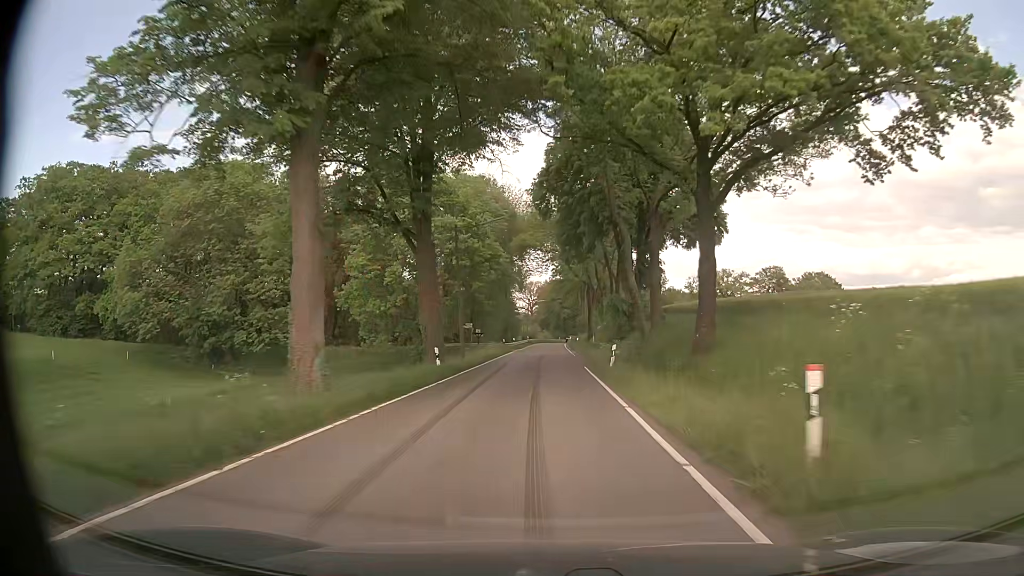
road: tertiary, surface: asphalt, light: Day
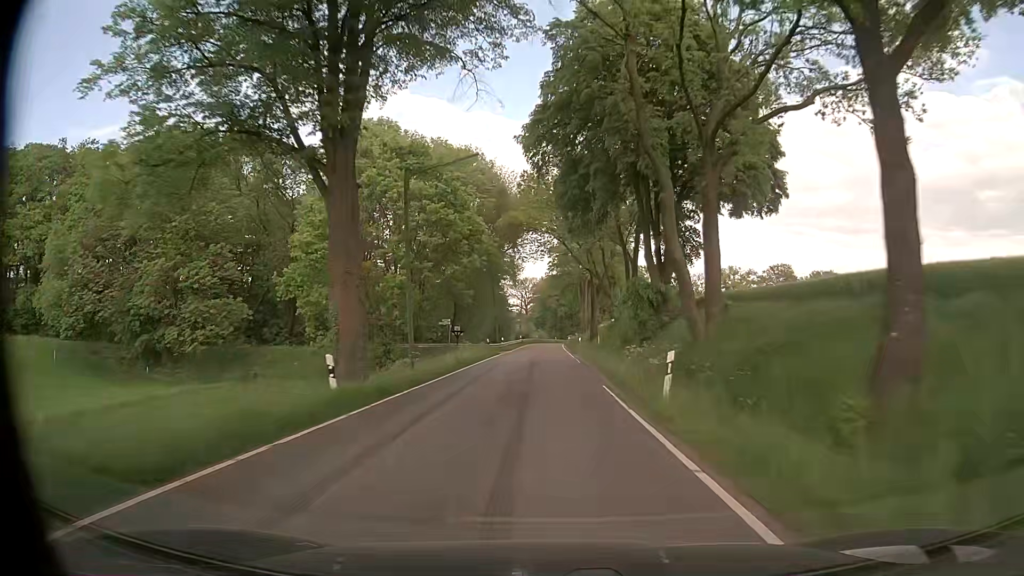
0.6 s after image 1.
(+0.1, +12.3) m; 0°
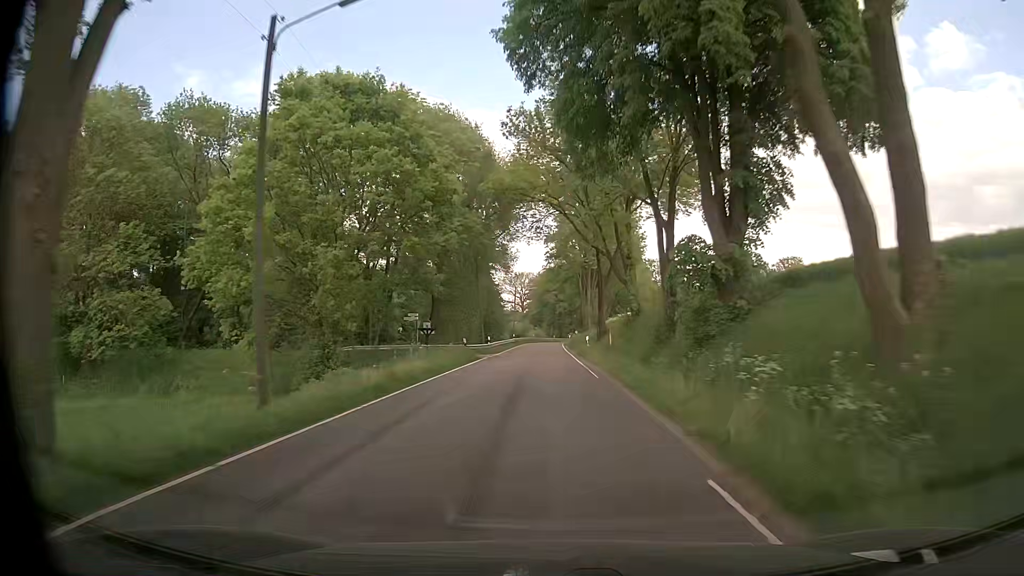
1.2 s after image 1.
(+0.1, +12.3) m; +1°
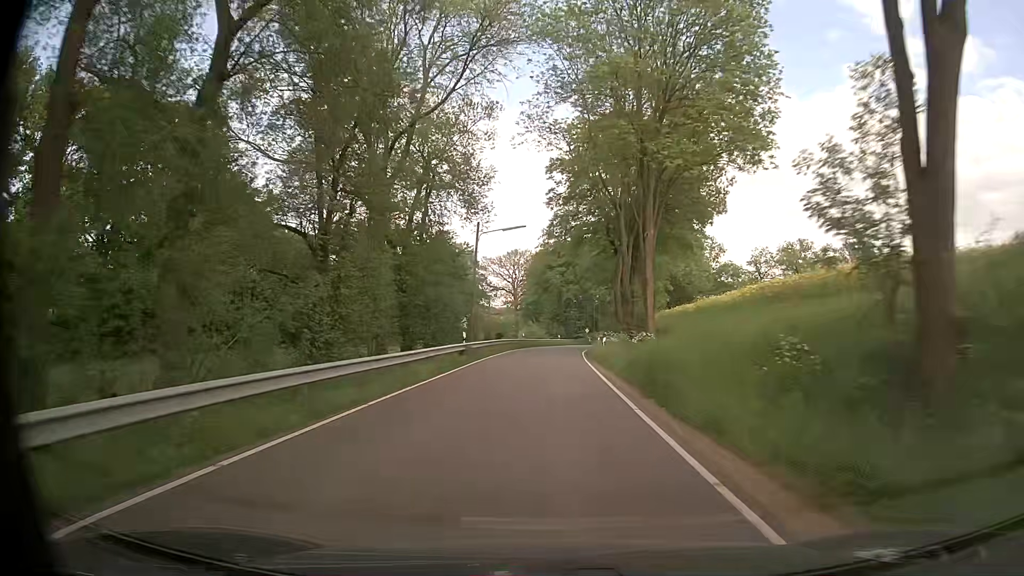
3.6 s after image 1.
(-0.4, +47.4) m; -1°
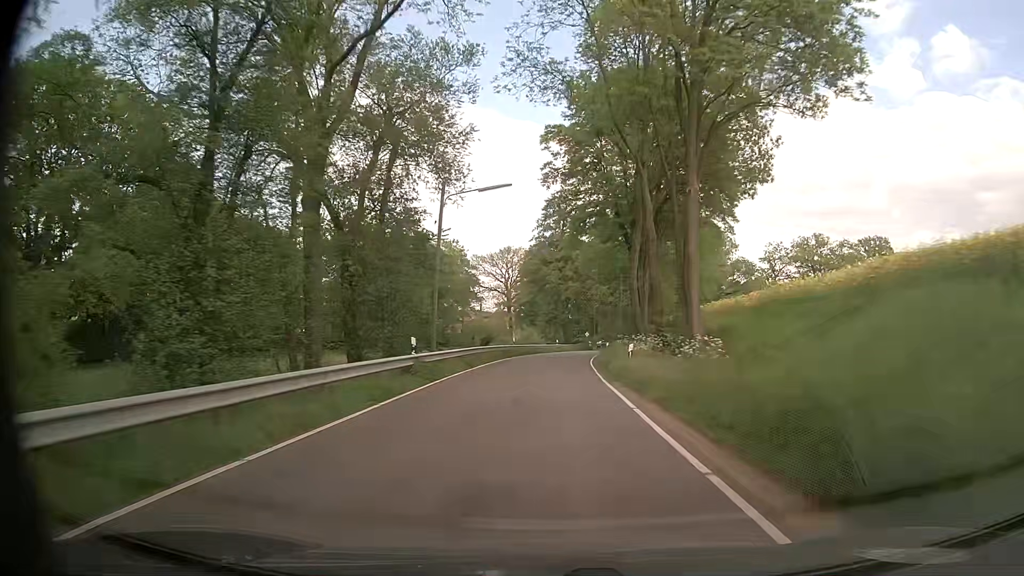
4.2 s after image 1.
(+0.2, +11.3) m; +1°
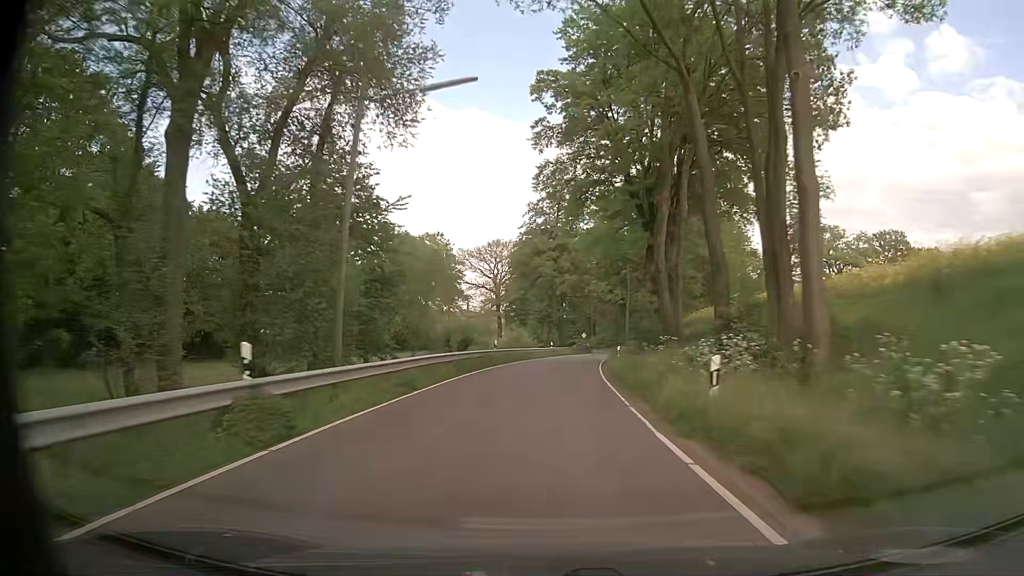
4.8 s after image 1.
(0.0, +11.2) m; 0°
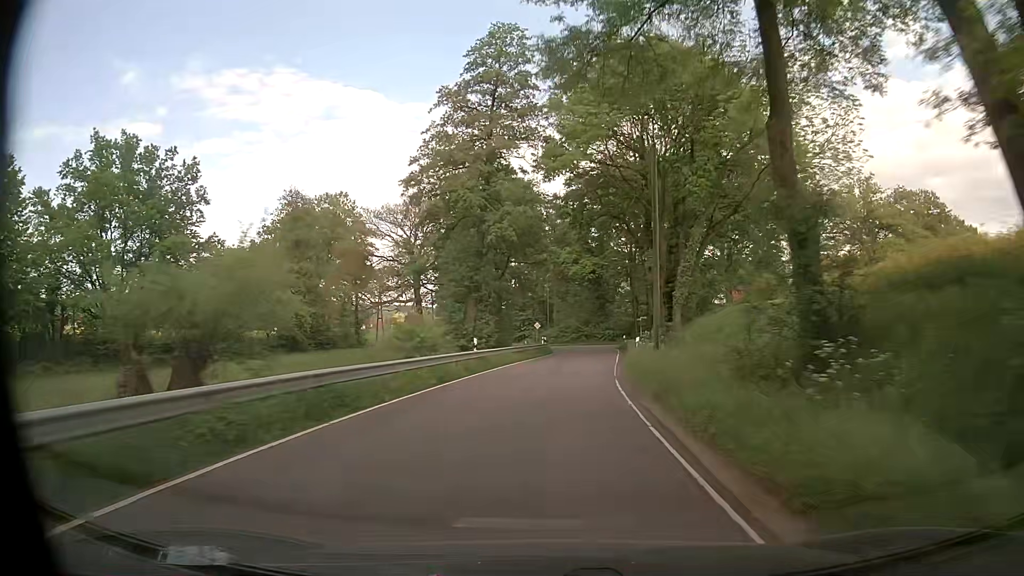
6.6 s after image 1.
(+0.9, +32.8) m; +4°
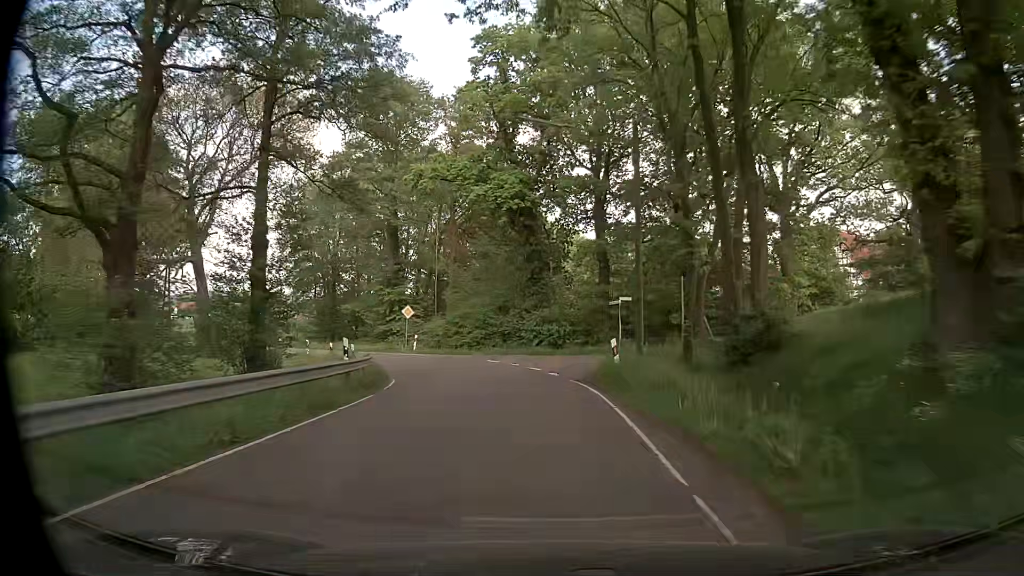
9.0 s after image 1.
(+2.7, +39.1) m; +6°
(0, +10) (-1, +20) (-4, +30) (-9, +38) (-16, +45) (-23, +52) (-31, +59) (-38, +65) (-46, +71) (-54, +77) m
